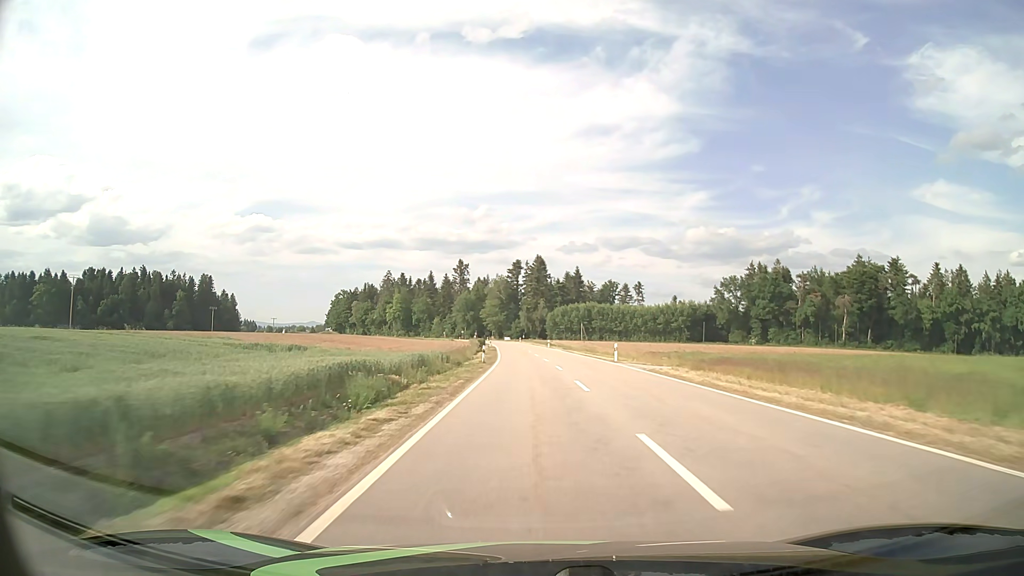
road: tertiary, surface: asphalt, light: Day
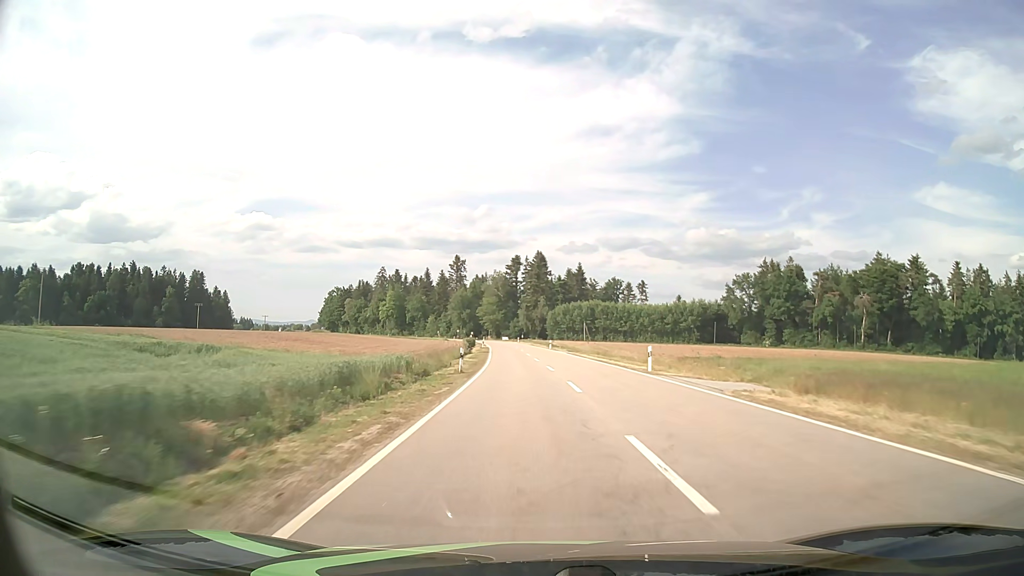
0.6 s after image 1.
(0.0, +12.0) m; 0°
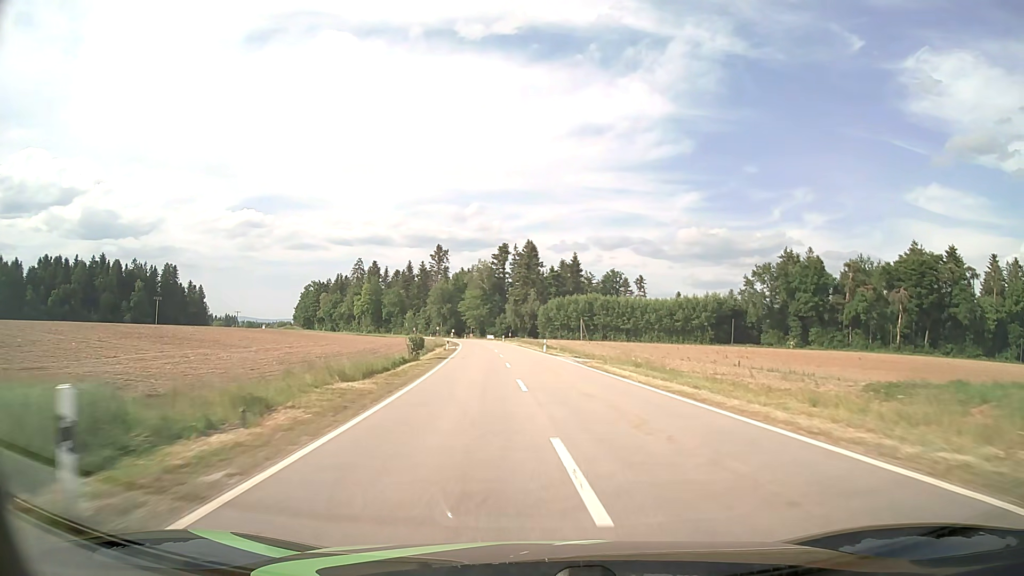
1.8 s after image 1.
(+0.2, +23.9) m; +1°
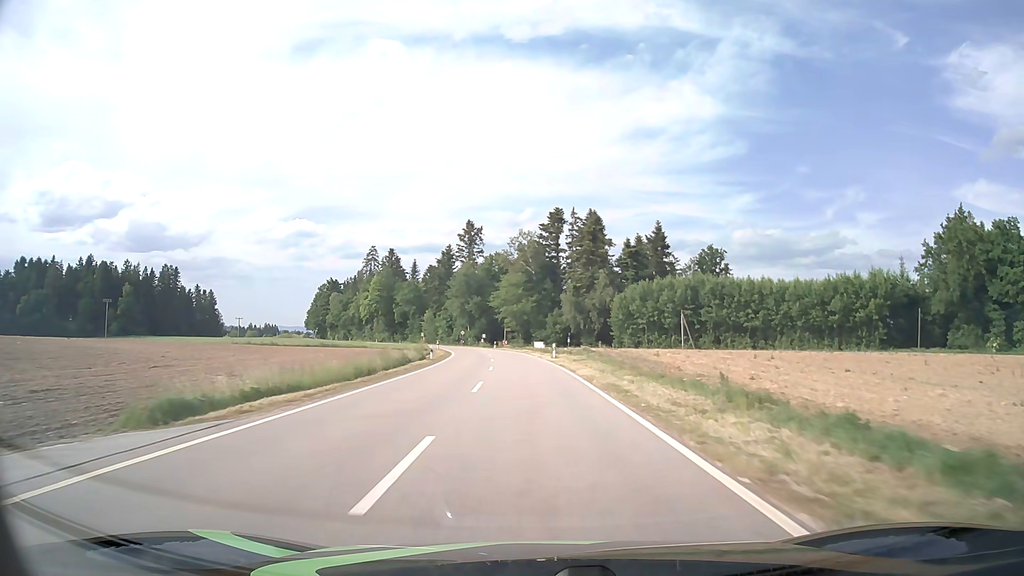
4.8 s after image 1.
(-2.1, +59.4) m; -5°
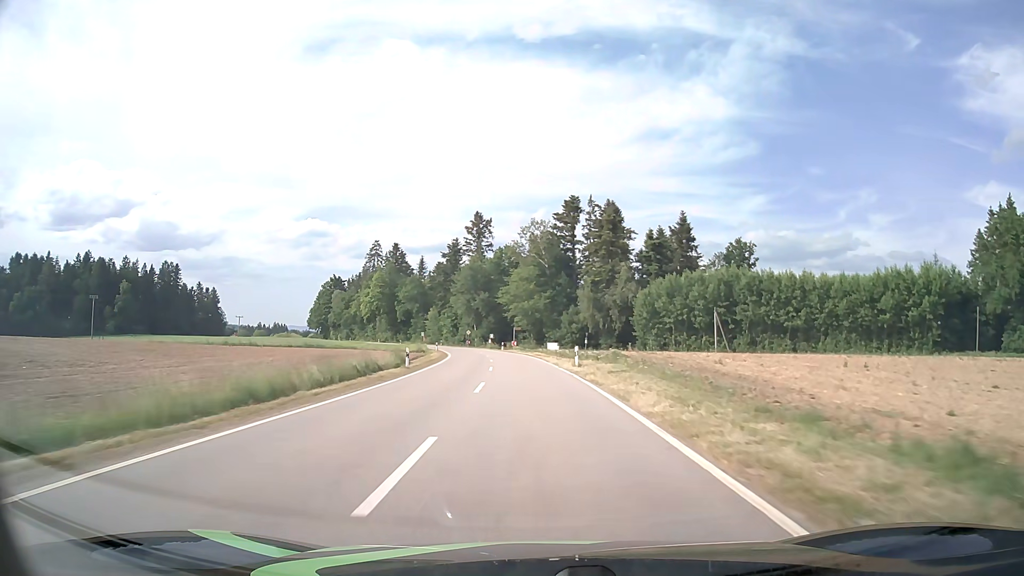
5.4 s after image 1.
(-0.1, +11.9) m; -1°
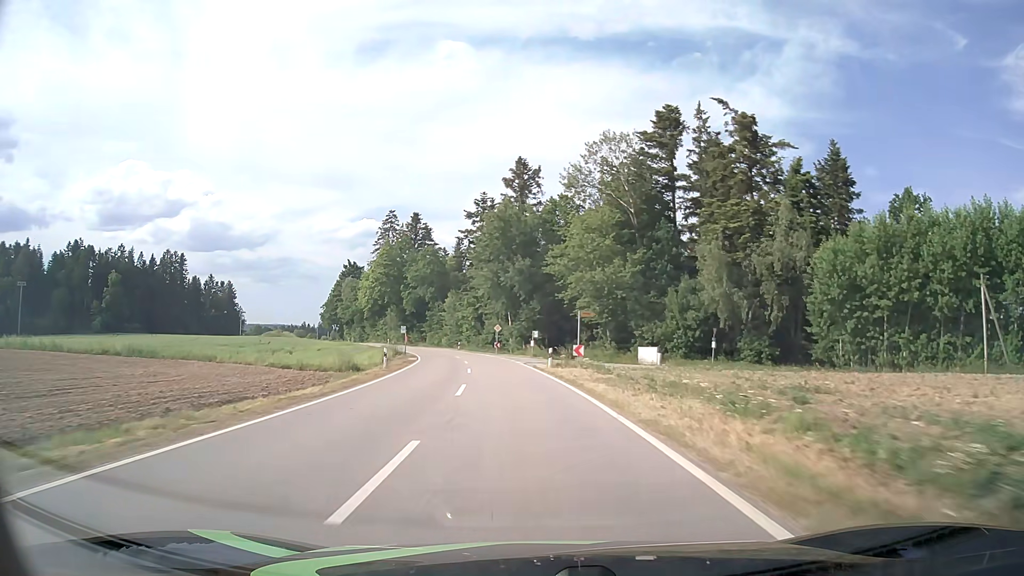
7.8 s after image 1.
(-1.7, +48.1) m; -5°
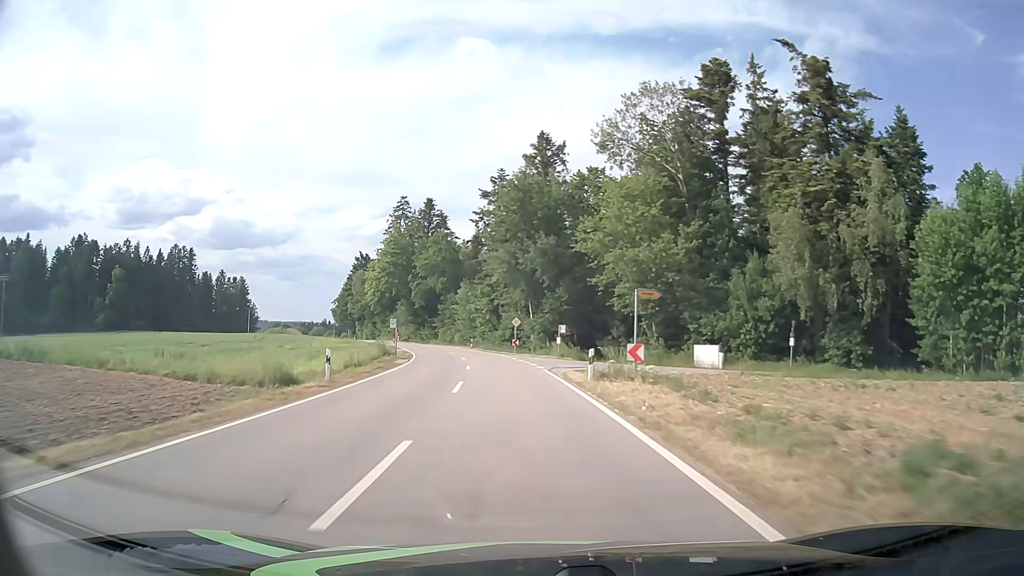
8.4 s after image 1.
(-0.2, +12.1) m; -2°
(0, +10) (-1, +20) (-2, +30) (-3, +40) (-4, +50) (-6, +60) (-9, +69) (-12, +79) (-15, +88) (-19, +98) m
